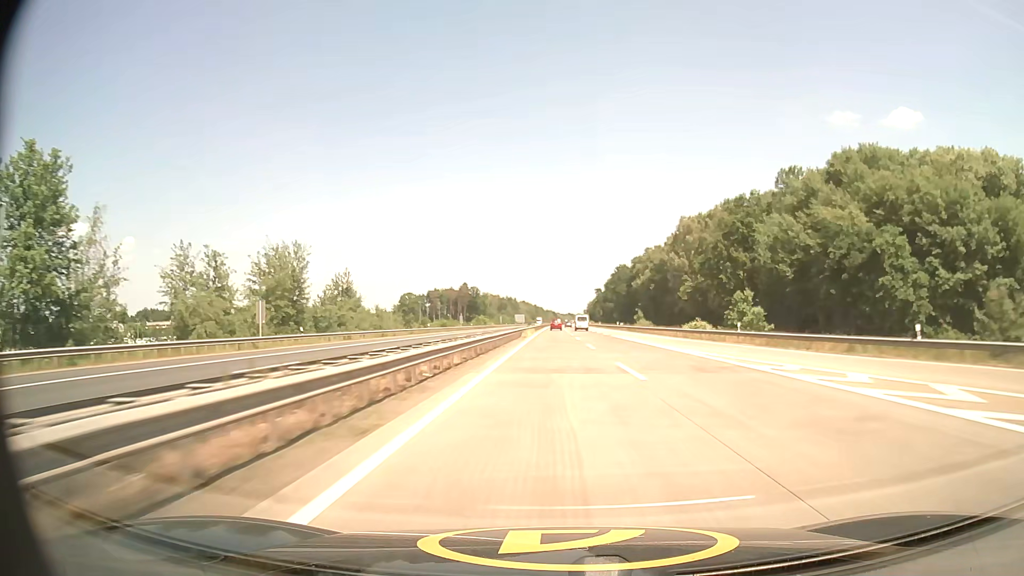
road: motorway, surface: concrete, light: Day
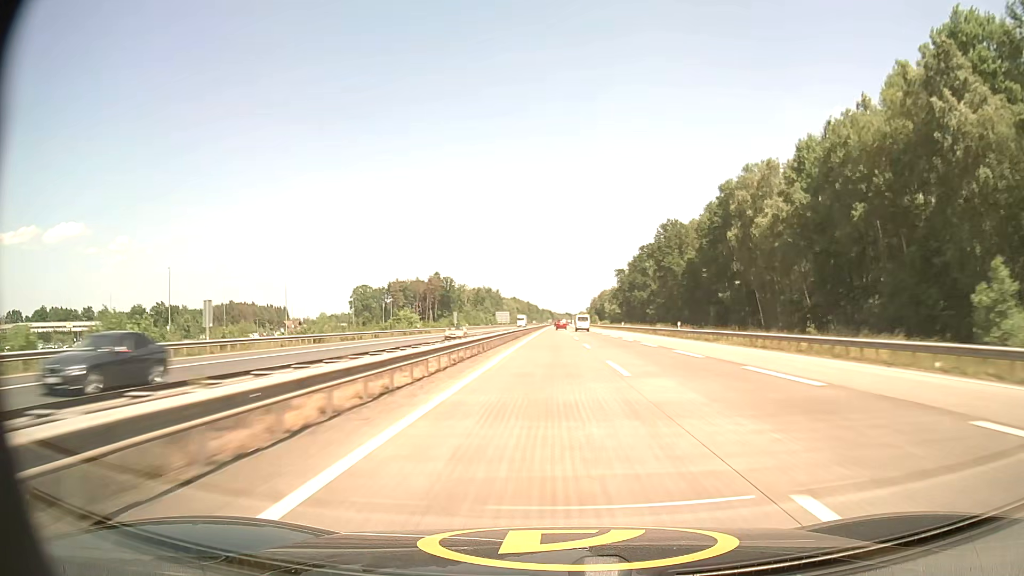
(+0.3, +107.1) m; 0°
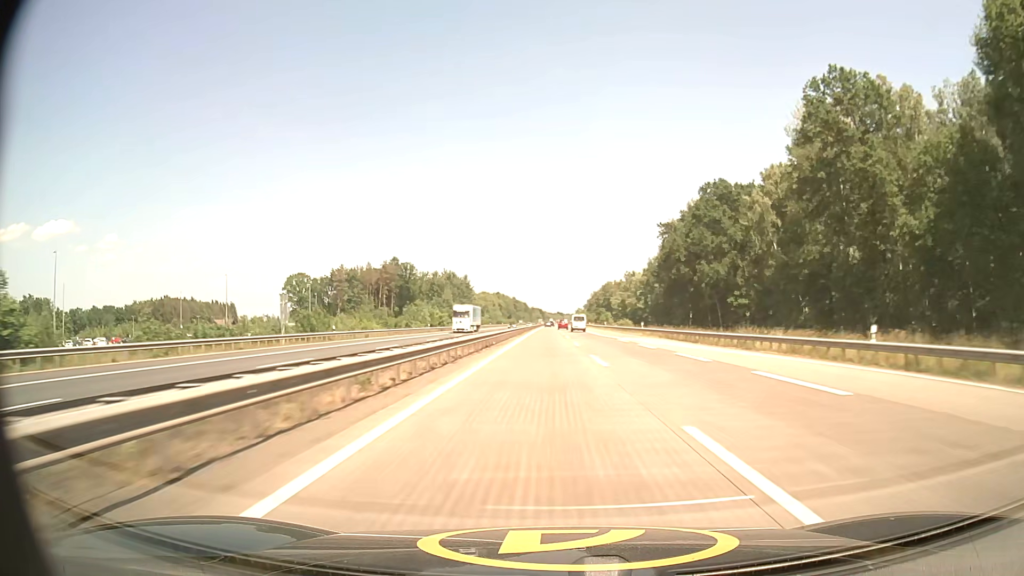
(+0.3, +86.2) m; +1°
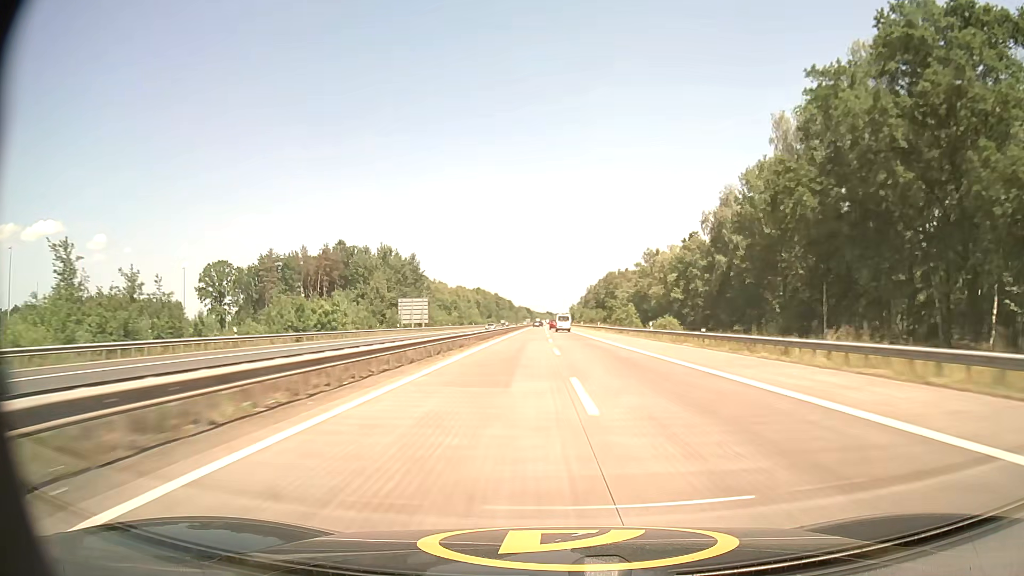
(+0.6, +65.1) m; +1°
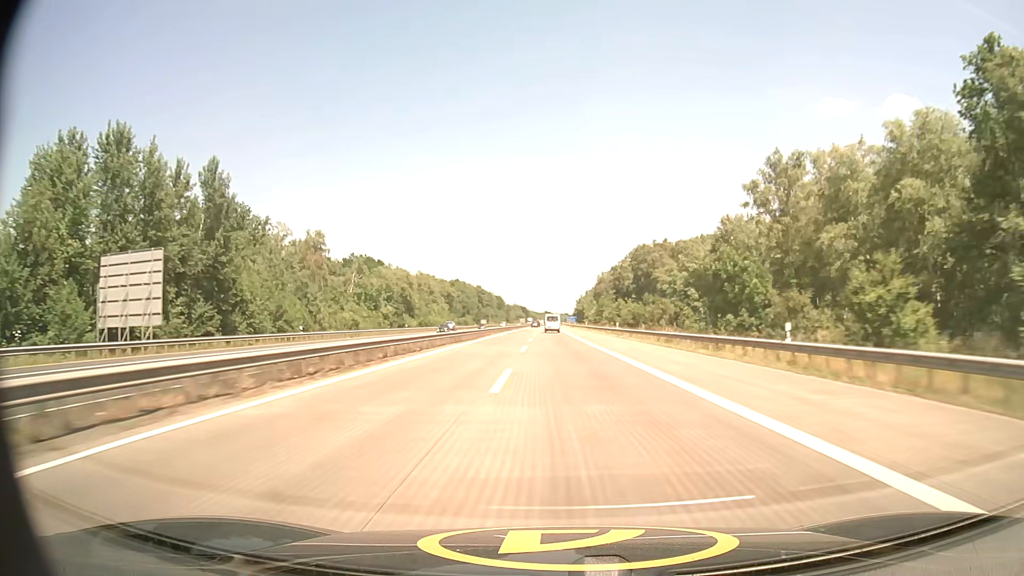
(+0.3, +87.3) m; 0°
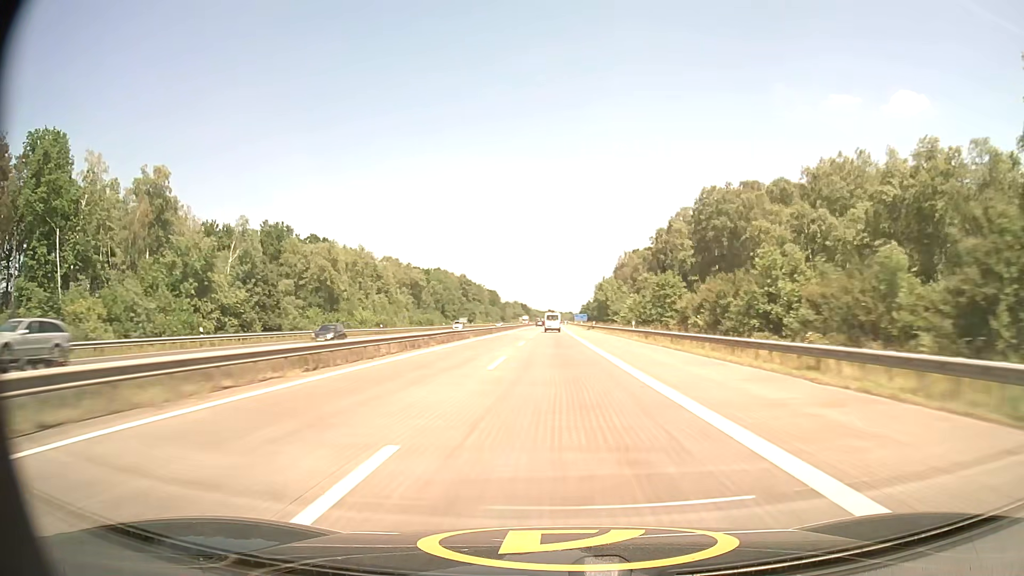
(-0.2, +65.7) m; 0°
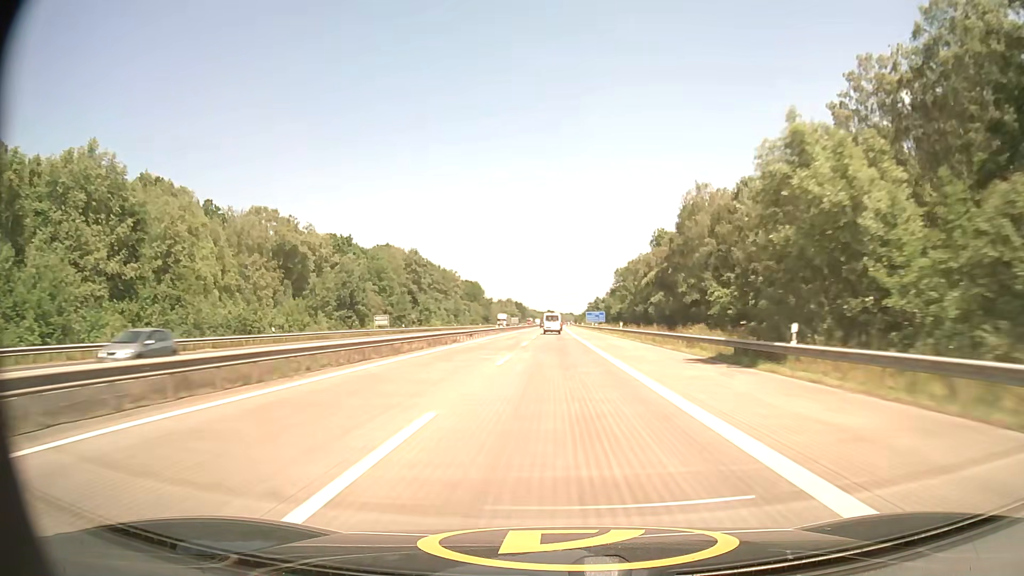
(0.0, +87.6) m; 0°
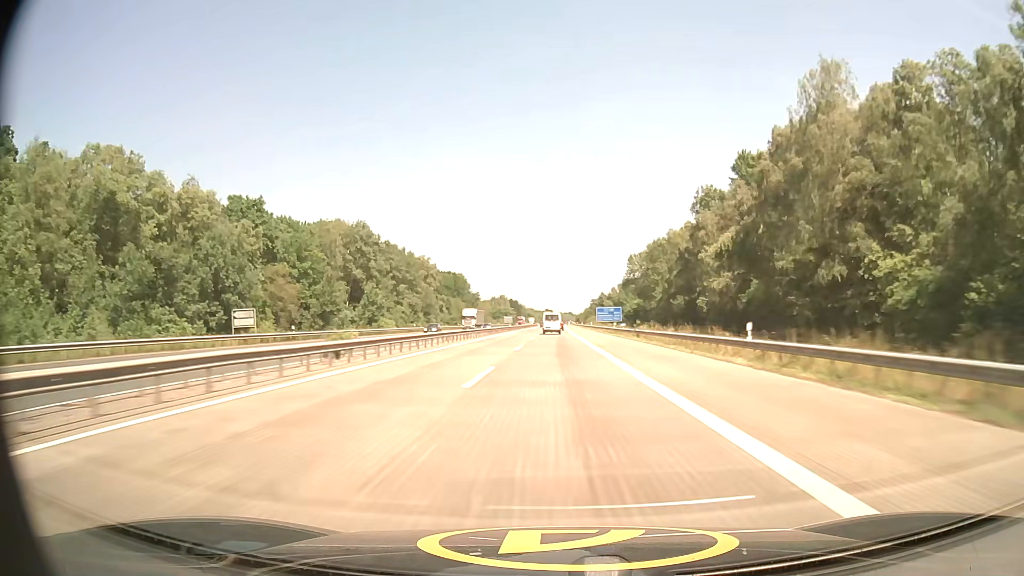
(0.0, +43.7) m; 0°
(0, +10) (0, +20) (0, +30) (0, +40) (0, +50) (0, +60) (0, +70) (0, +80) (0, +90) (0, +100) m
